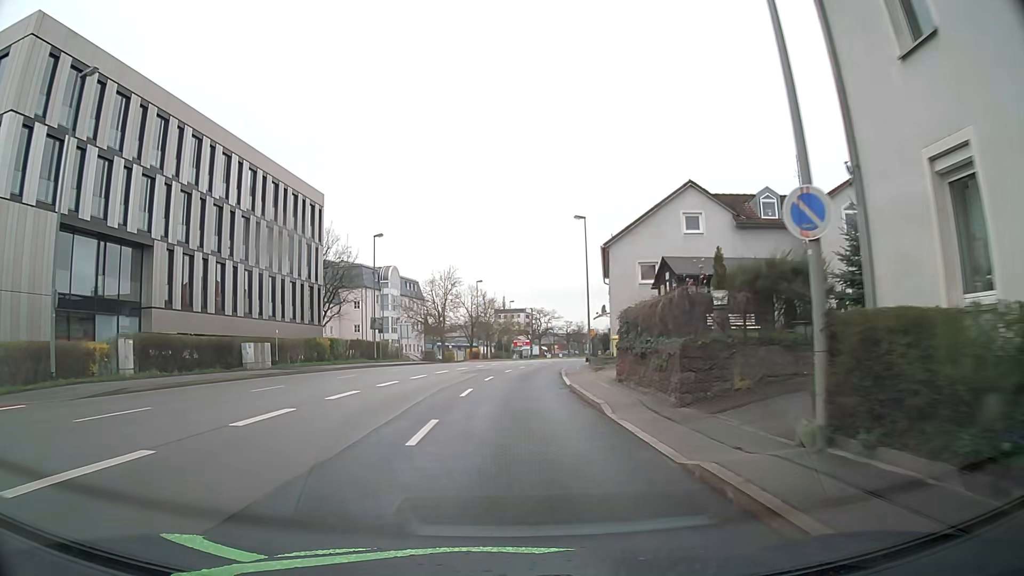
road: primary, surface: asphalt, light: Day
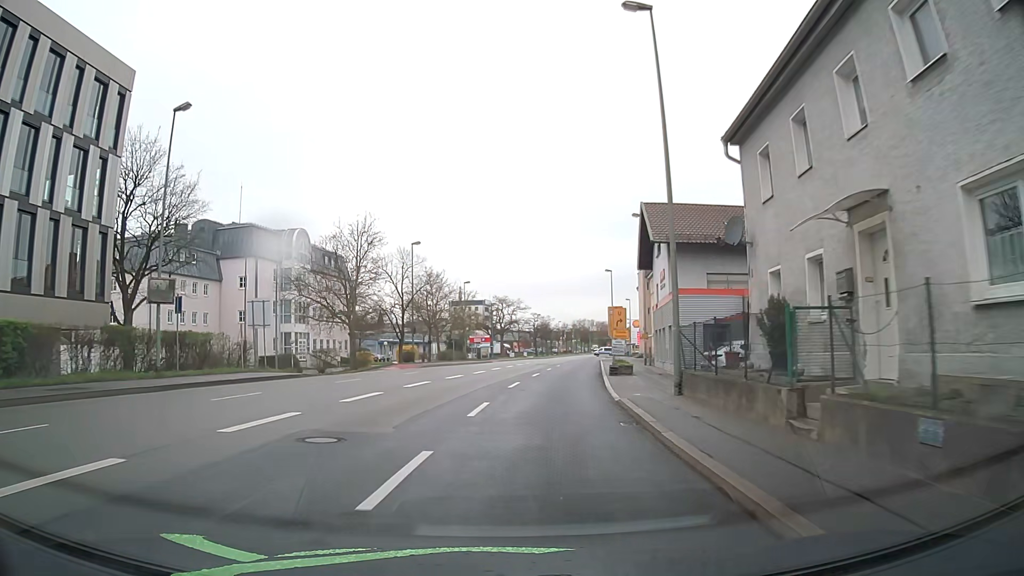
(+0.5, +30.5) m; +3°
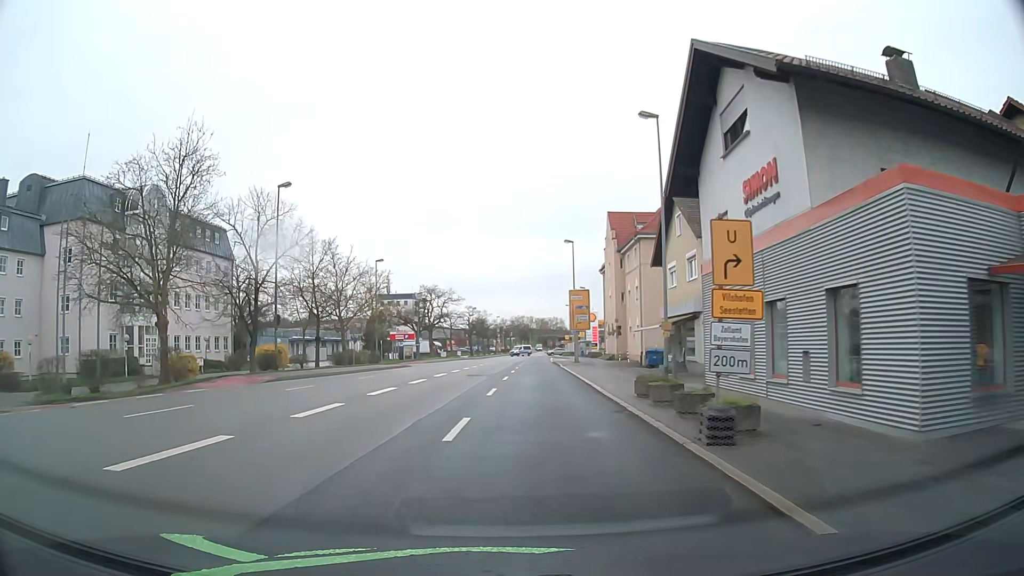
(+0.9, +21.0) m; +5°
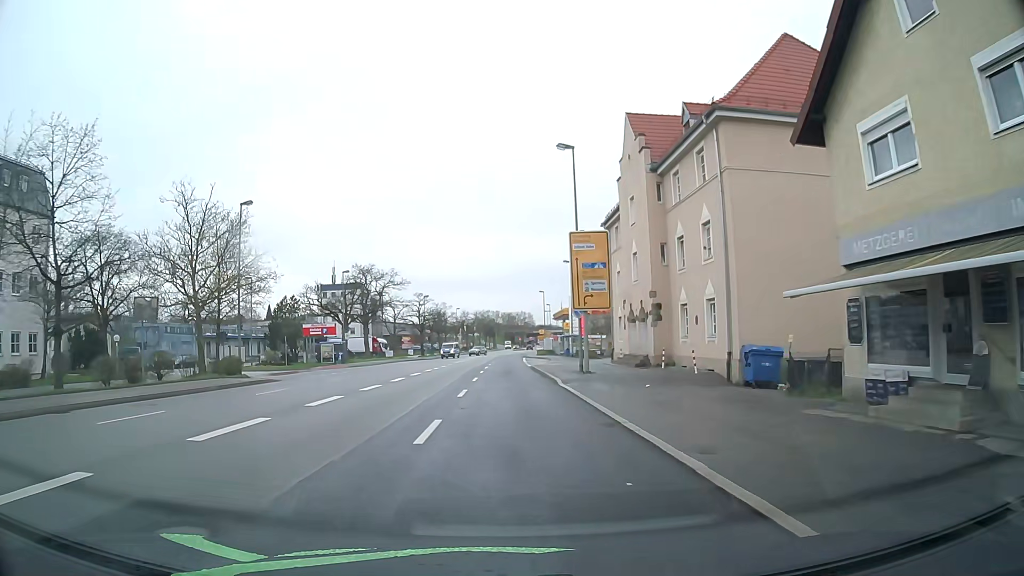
(+1.0, +27.2) m; +3°
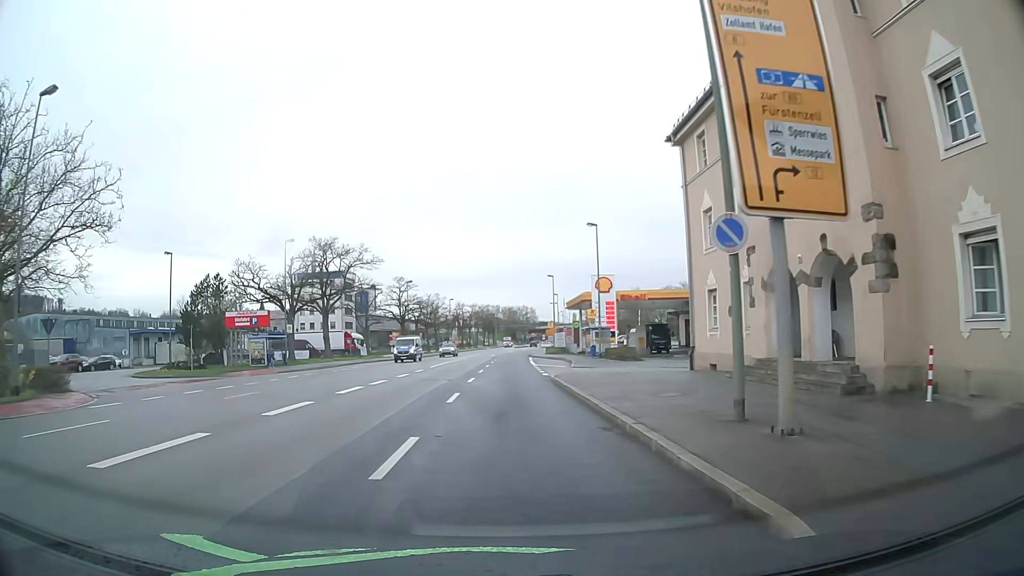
(-0.1, +20.5) m; 0°
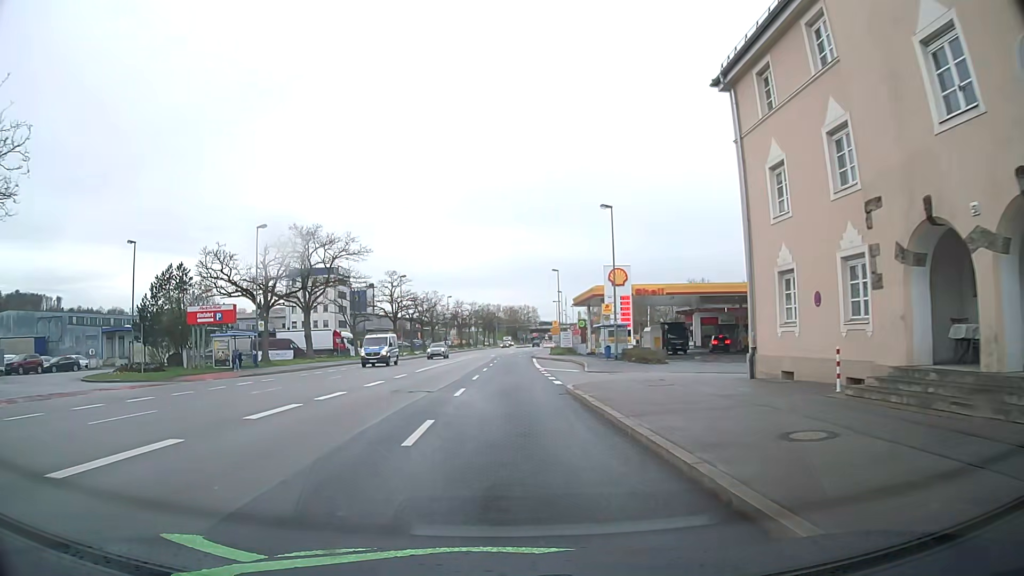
(0.0, +6.9) m; 0°
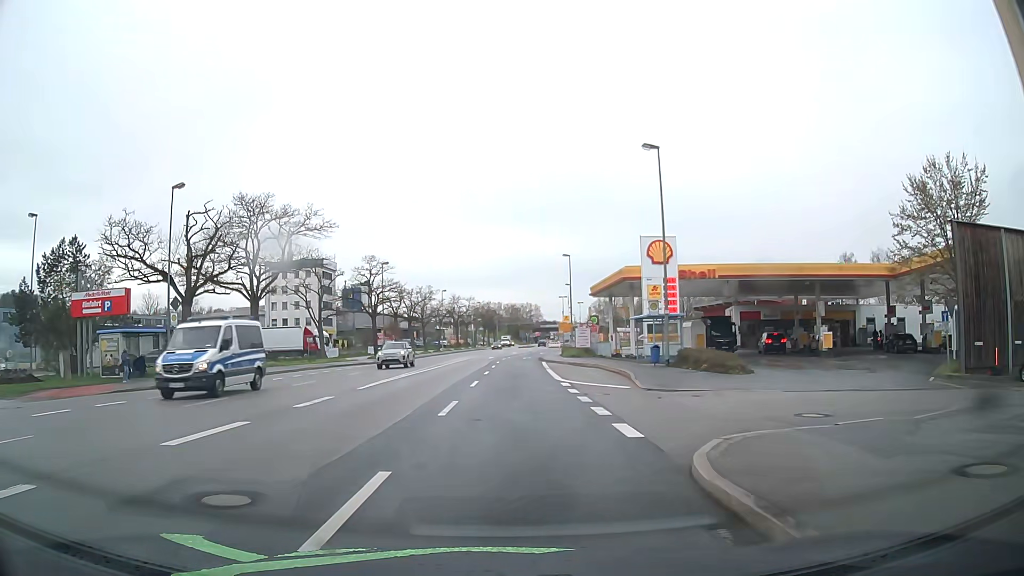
(-0.1, +13.9) m; 0°
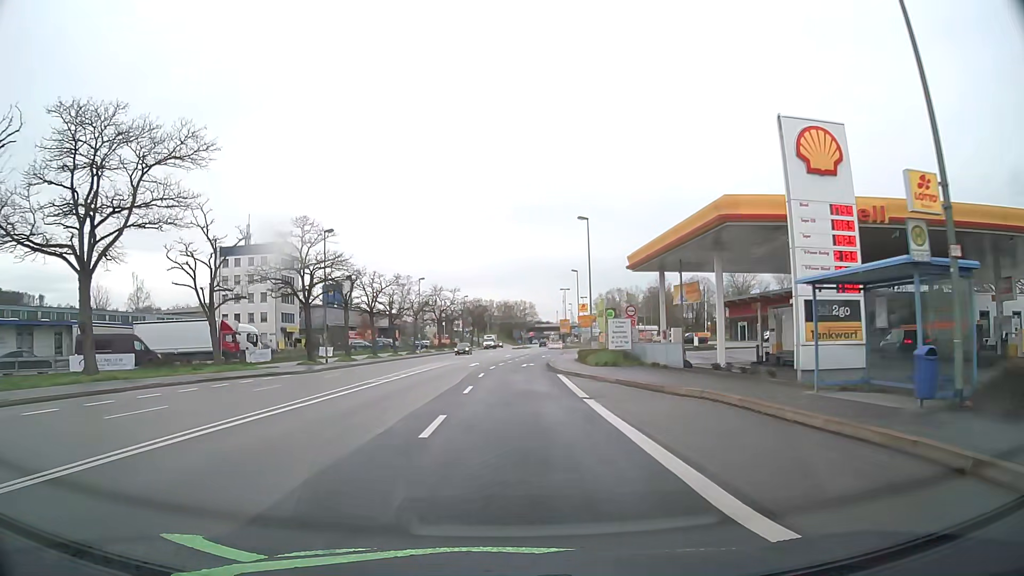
(+0.1, +21.2) m; +1°
(0, +10) (0, +20) (0, +30) (+1, +40) (+1, +50) (+2, +60) (+4, +70) (+5, +80) (+6, +90) (+8, +99) m
